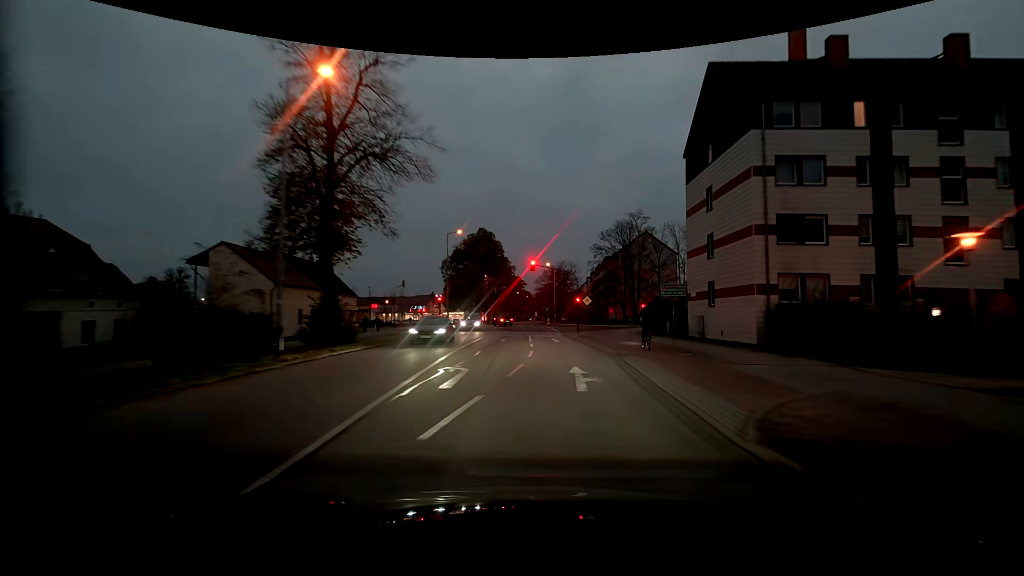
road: residential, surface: asphalt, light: Dusk
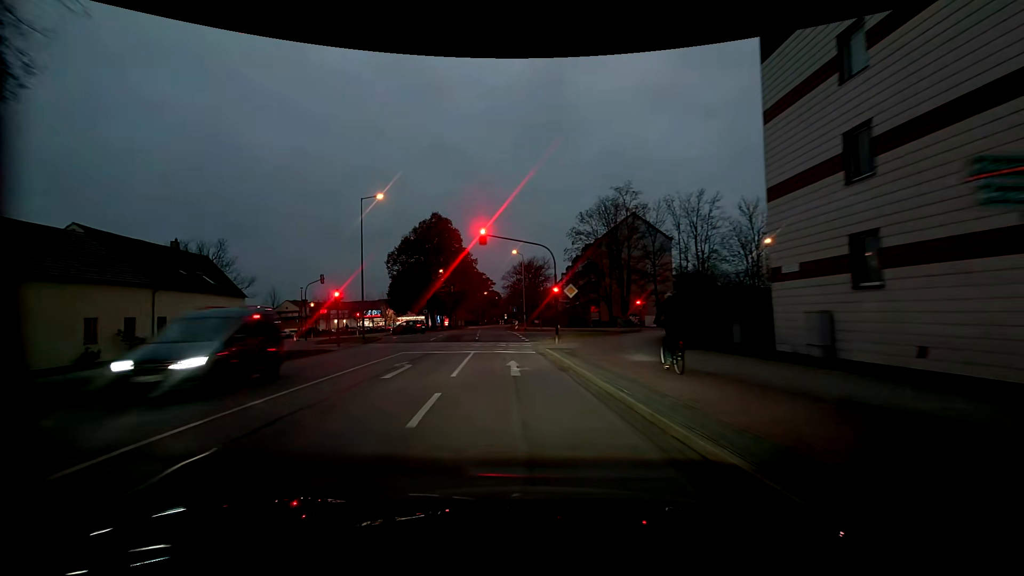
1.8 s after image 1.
(+0.9, +16.7) m; +2°
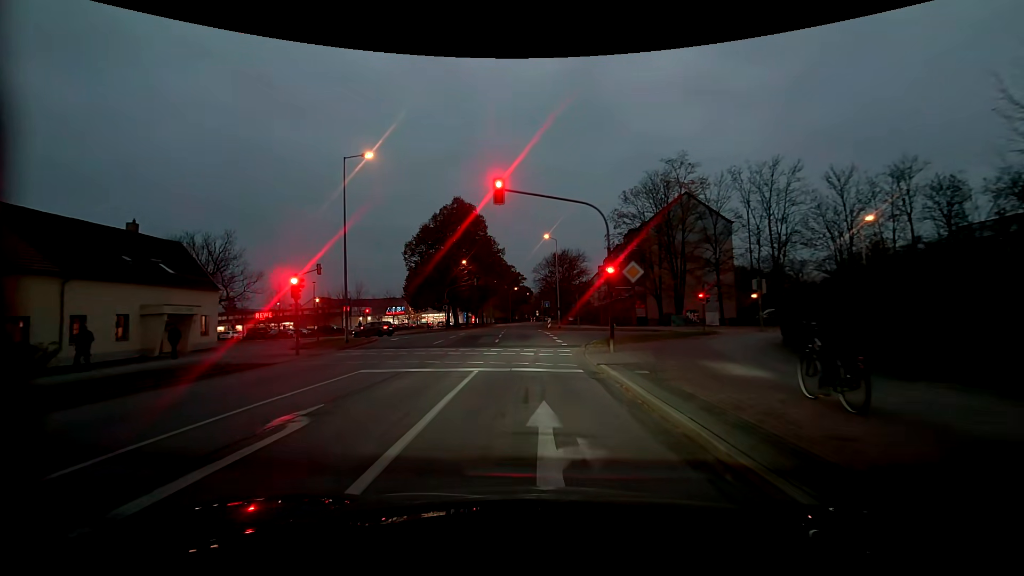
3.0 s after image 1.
(-0.3, +8.9) m; -4°
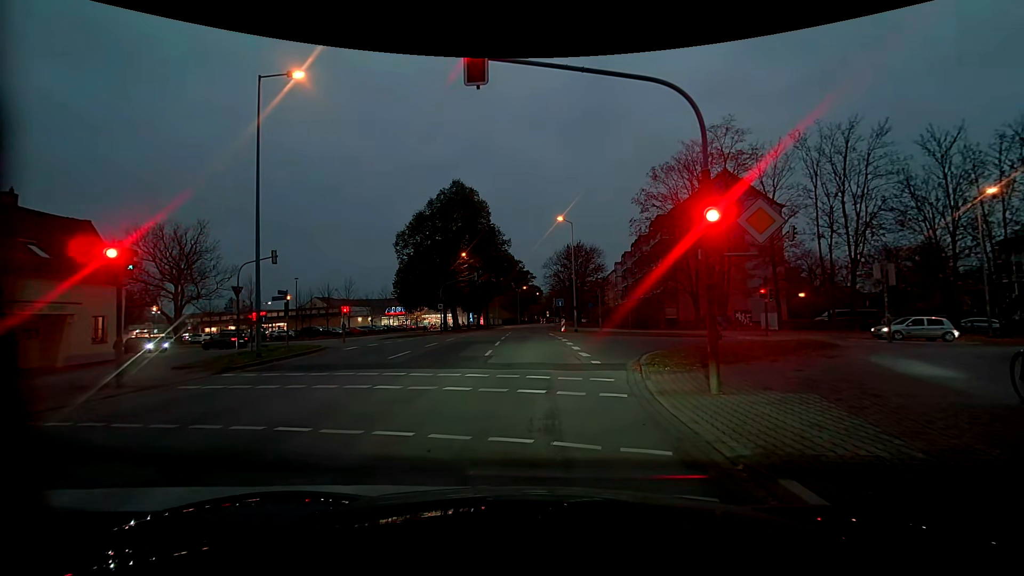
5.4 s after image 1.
(0.0, +8.6) m; 0°
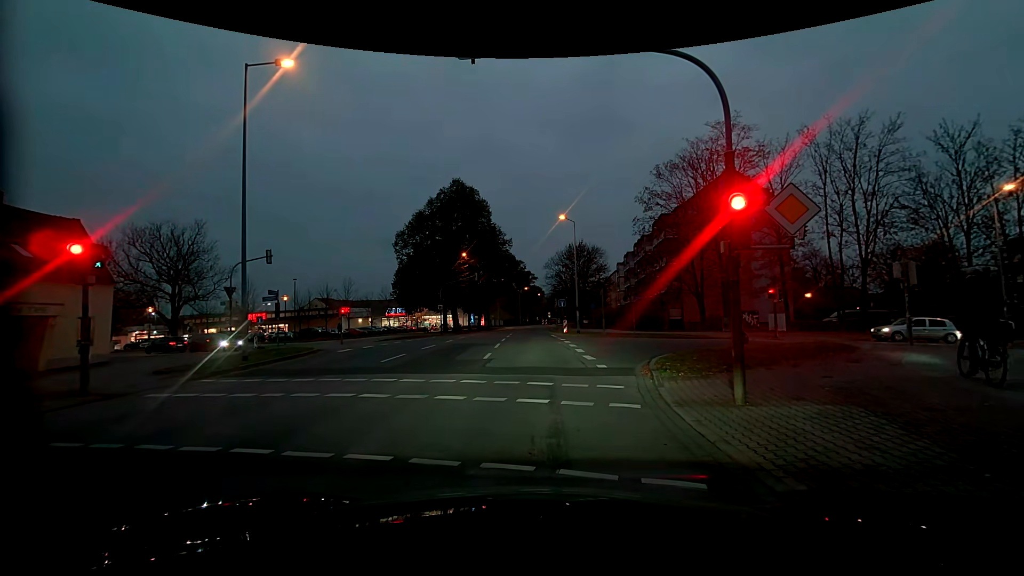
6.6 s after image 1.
(0.0, +0.8) m; 0°
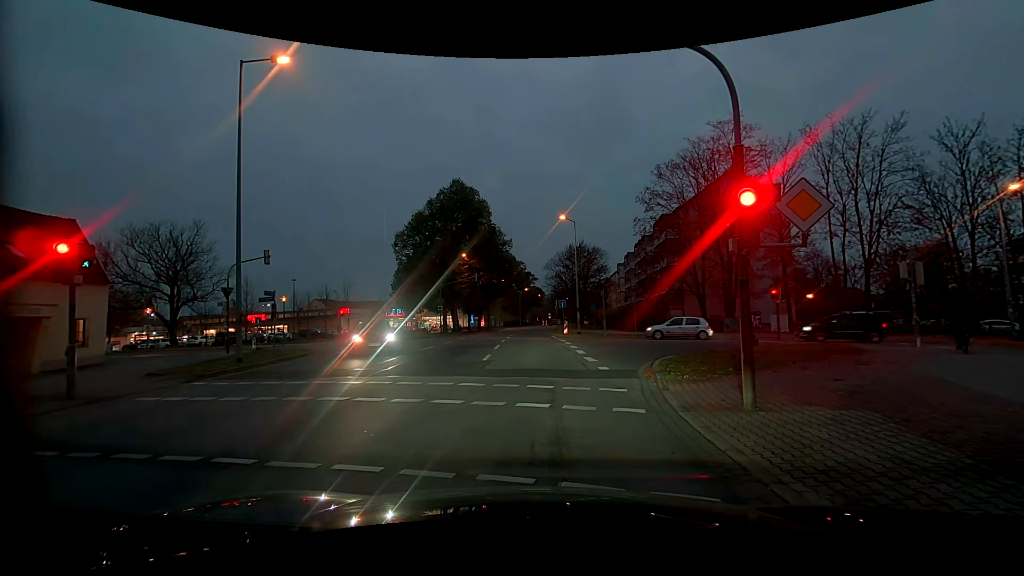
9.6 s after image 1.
(0.0, +0.4) m; 0°
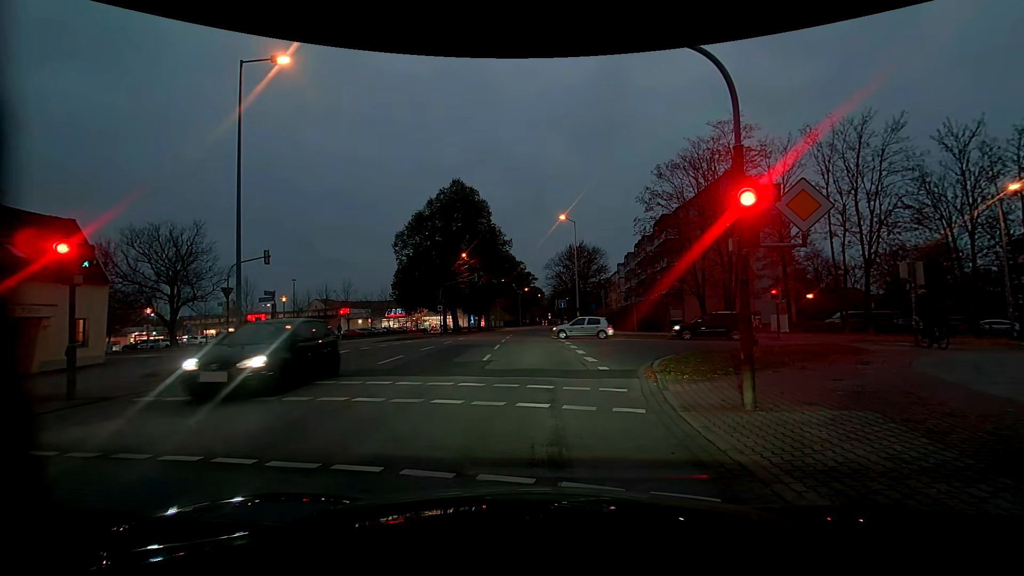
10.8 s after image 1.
(0.0, 0.0) m; 0°
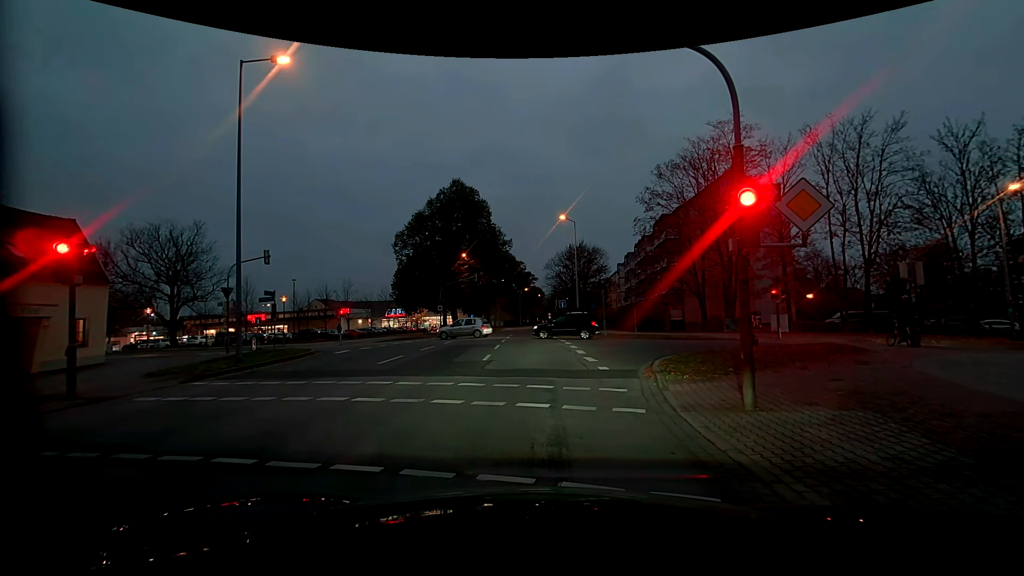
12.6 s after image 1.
(0.0, 0.0) m; 0°
(0, +10) (-1, +20) (-1, +30) (-2, +40) (-2, +50) (-2, +60) (-1, +70) (-1, +80) (-2, +90) (-3, +100) m
